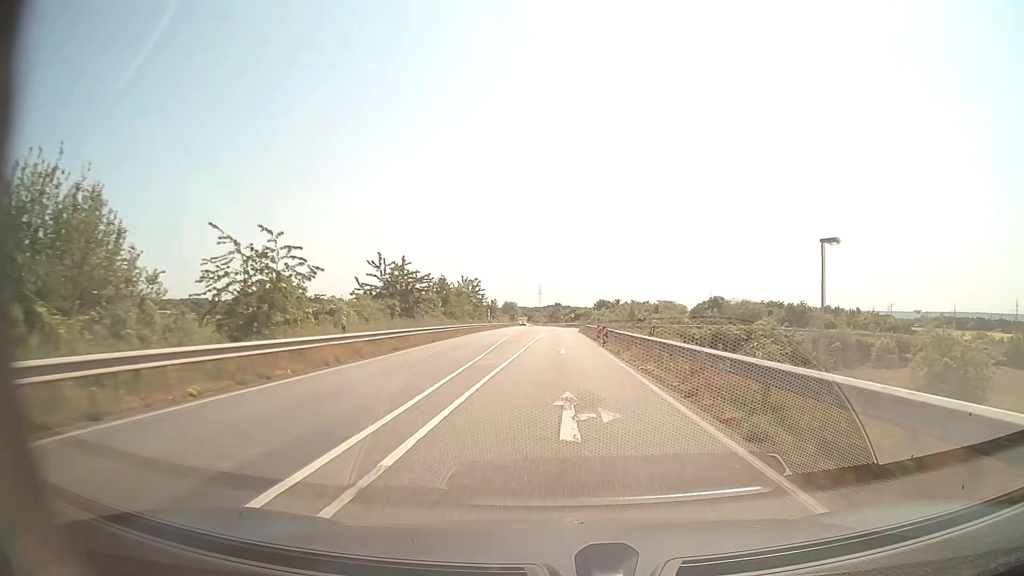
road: secondary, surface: asphalt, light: Day
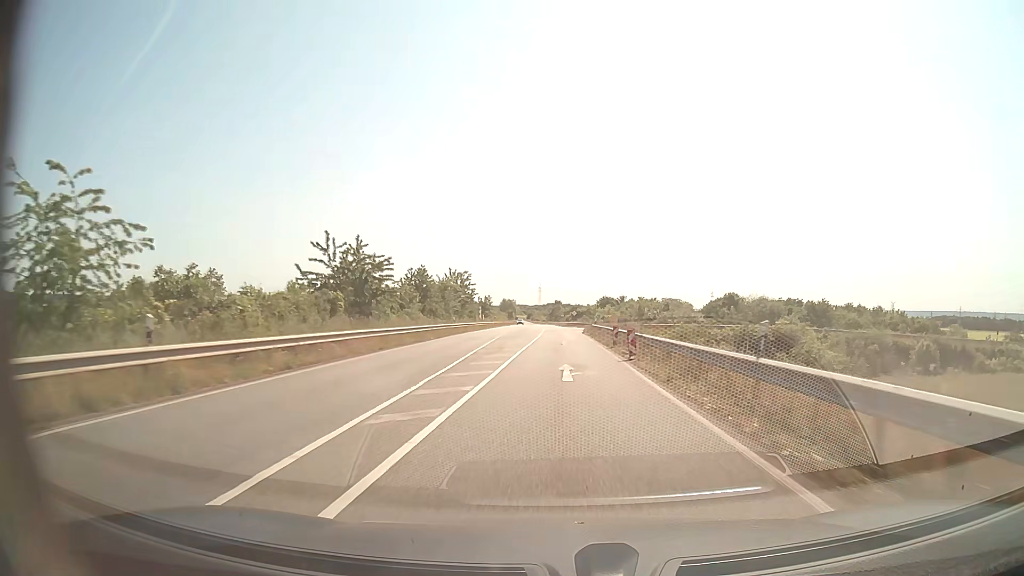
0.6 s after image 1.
(0.0, +11.3) m; 0°
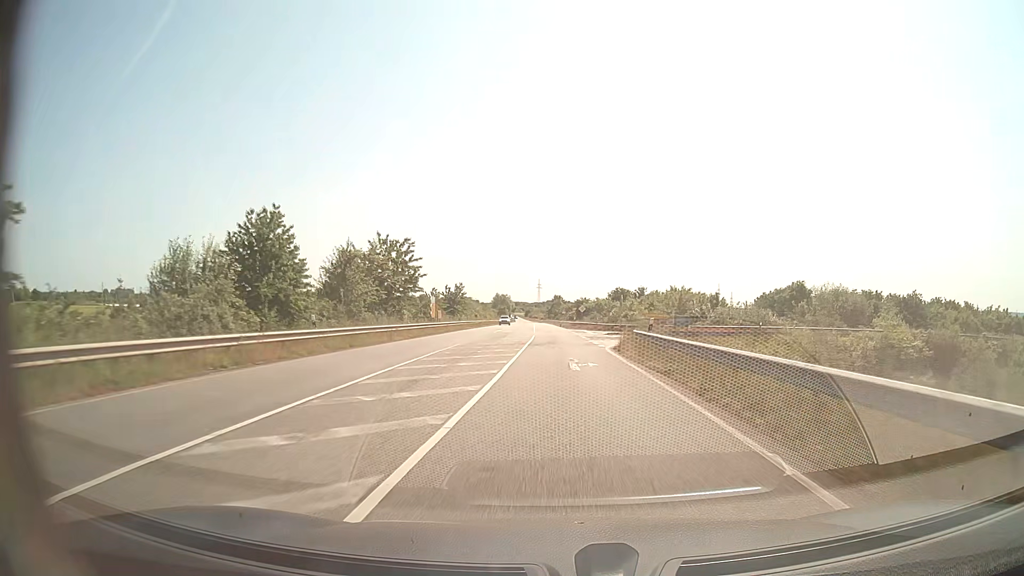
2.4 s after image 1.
(0.0, +34.0) m; 0°
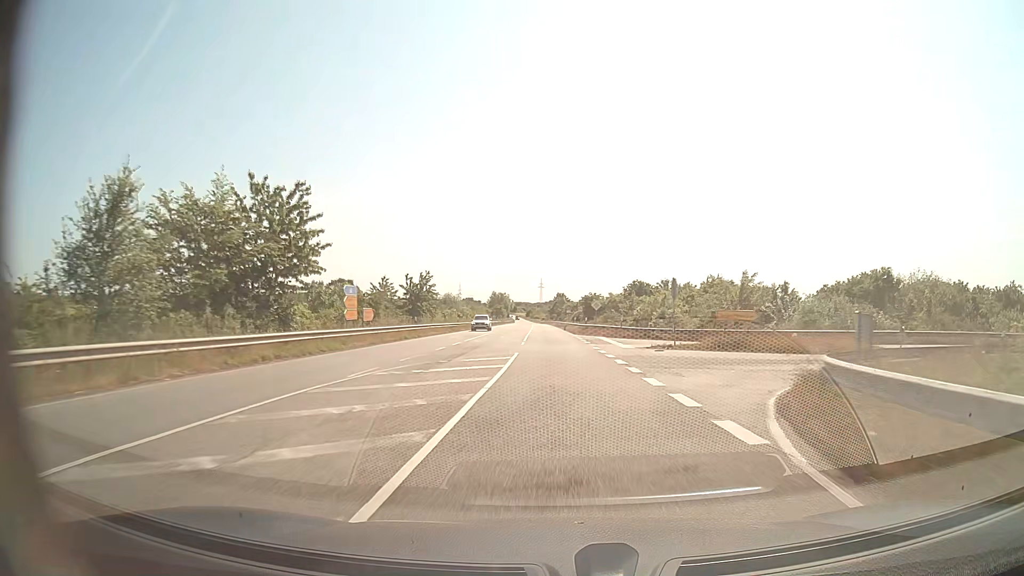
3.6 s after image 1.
(0.0, +22.7) m; 0°
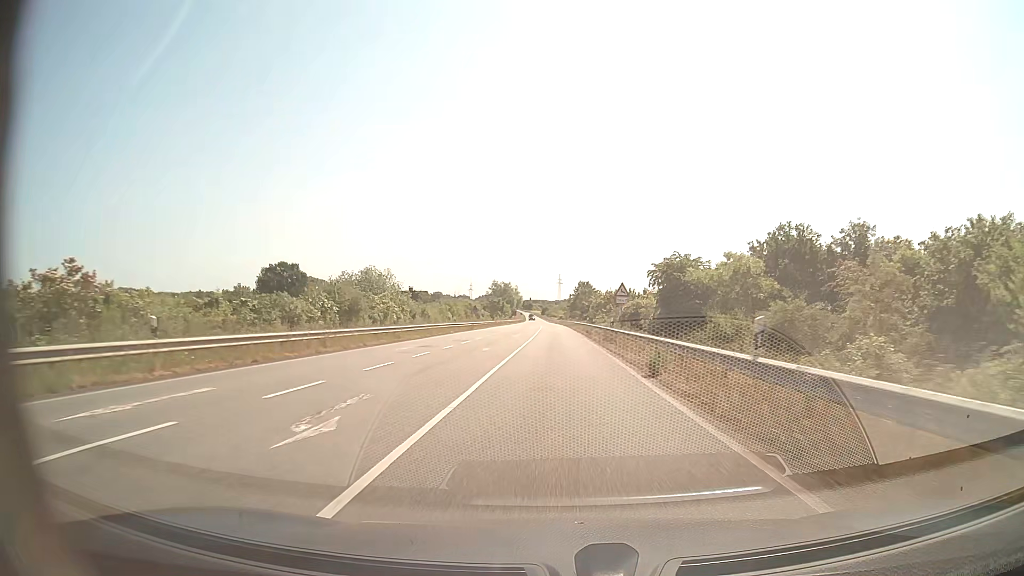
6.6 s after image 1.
(-0.8, +56.7) m; -2°
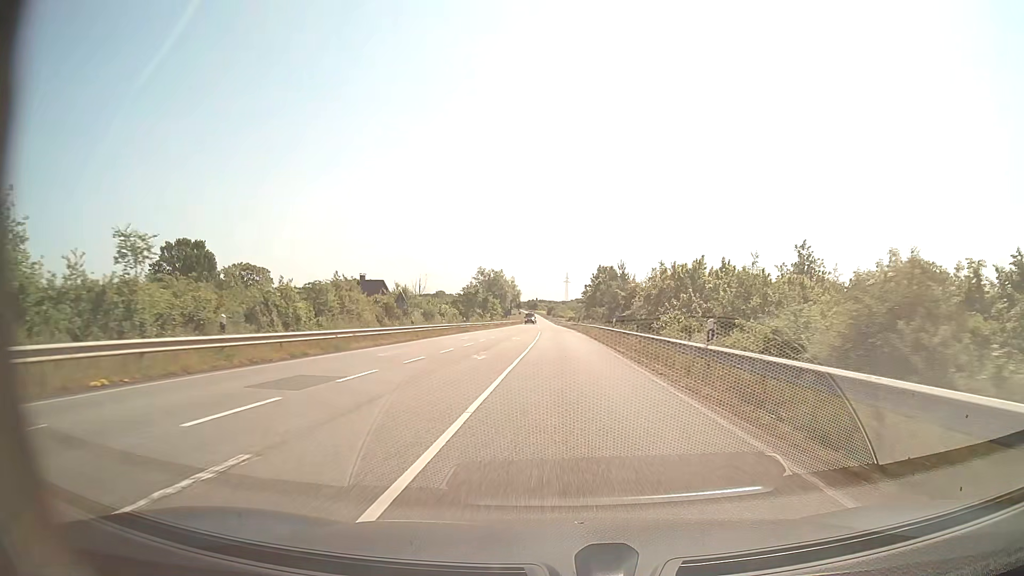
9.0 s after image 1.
(-0.3, +45.3) m; 0°
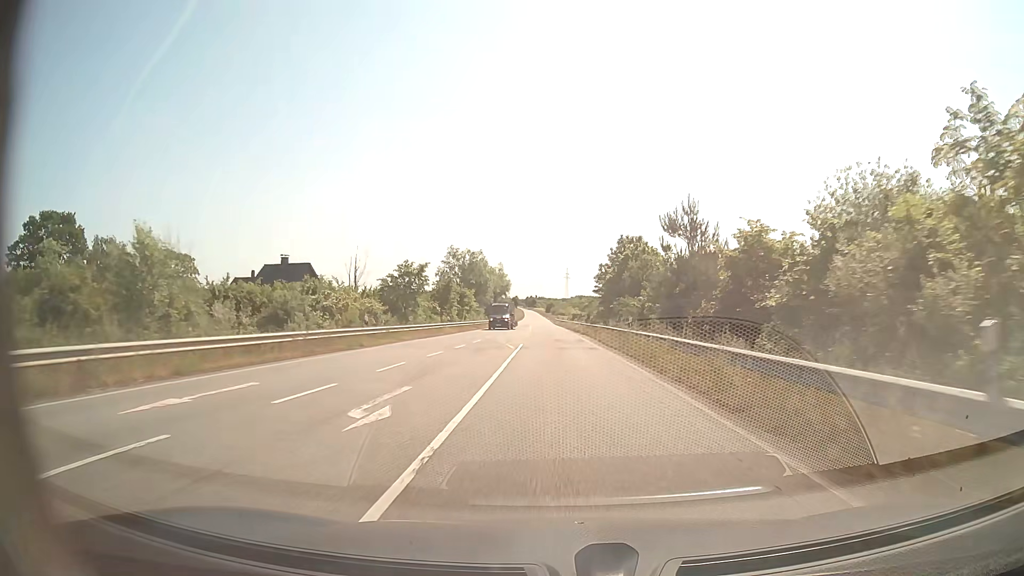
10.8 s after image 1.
(0.0, +33.9) m; 0°
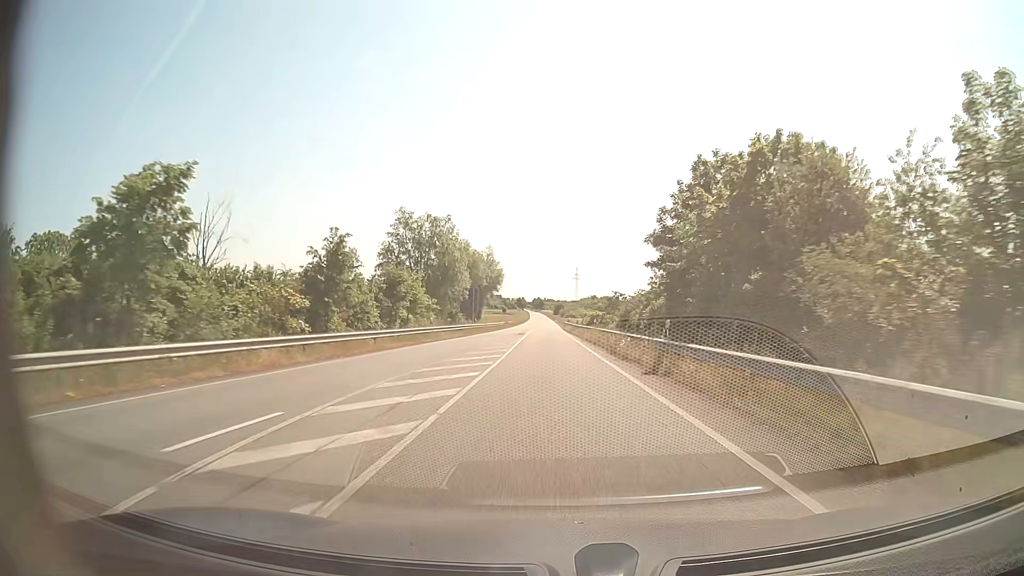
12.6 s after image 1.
(-0.2, +33.9) m; -1°
(0, +10) (0, +20) (0, +30) (0, +40) (0, +50) (-1, +60) (-1, +70) (-1, +80) (-1, +90) (-1, +100) m
